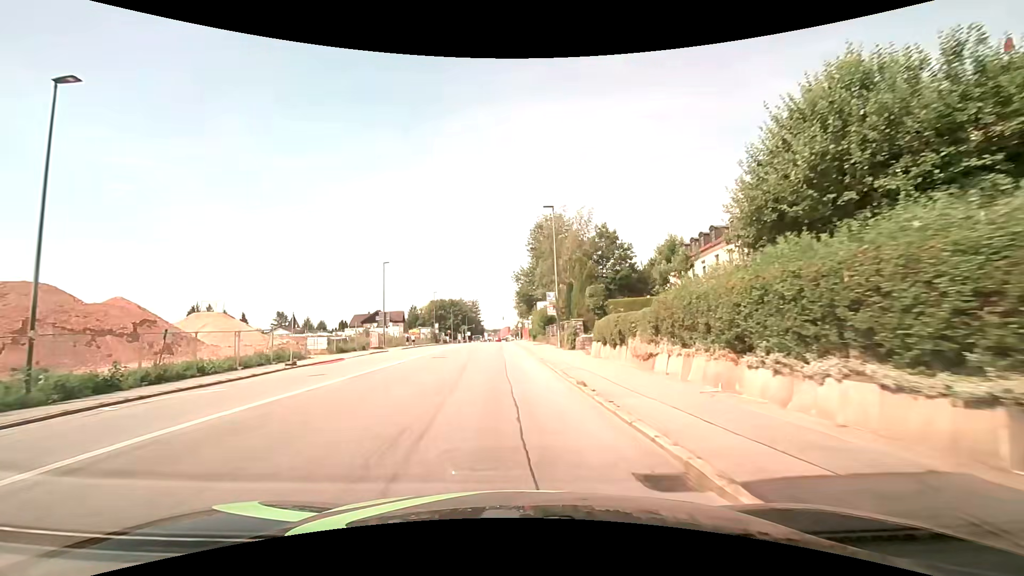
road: tertiary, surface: asphalt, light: Day
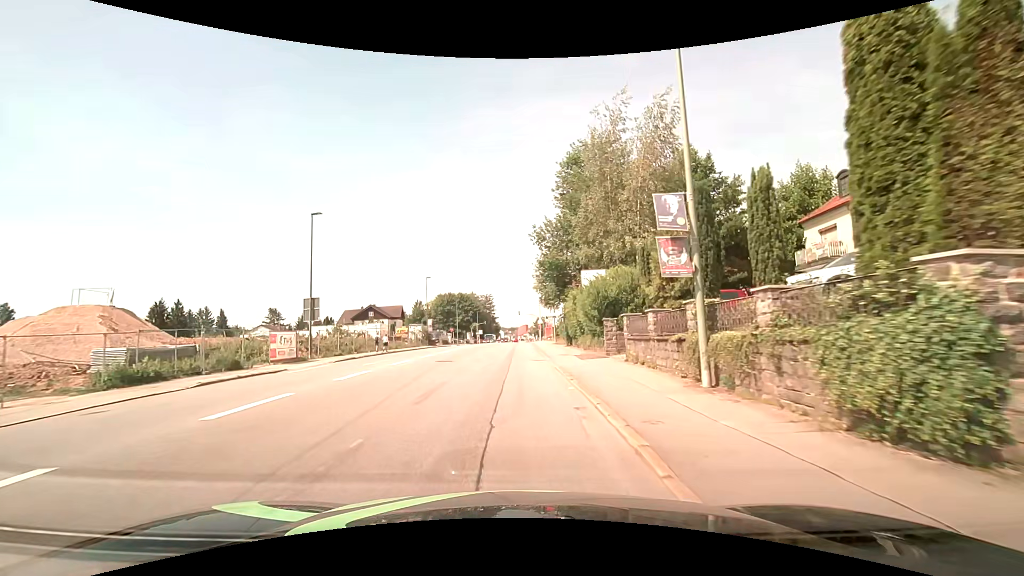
(-0.3, +25.3) m; -2°
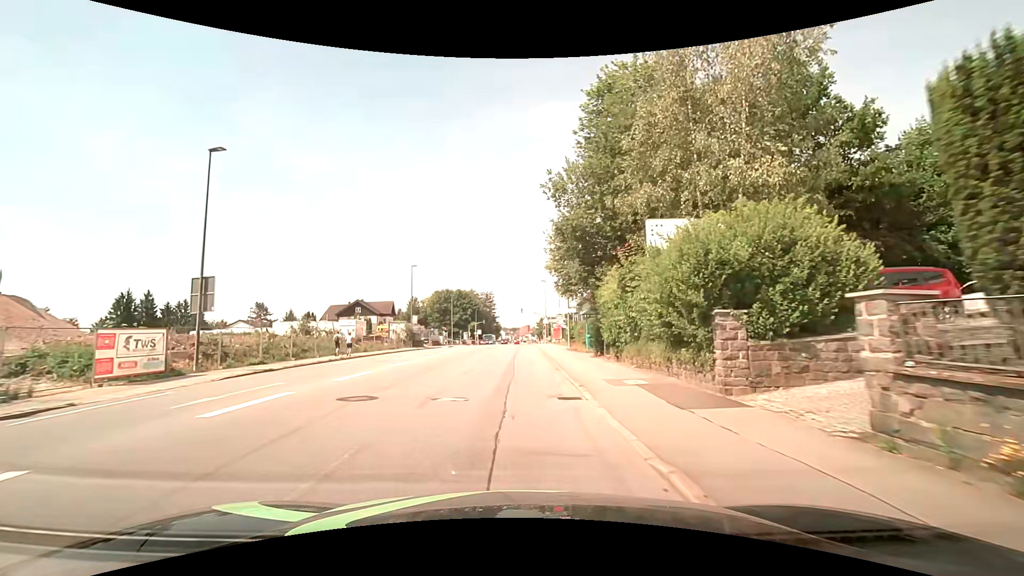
(-0.1, +12.4) m; 0°
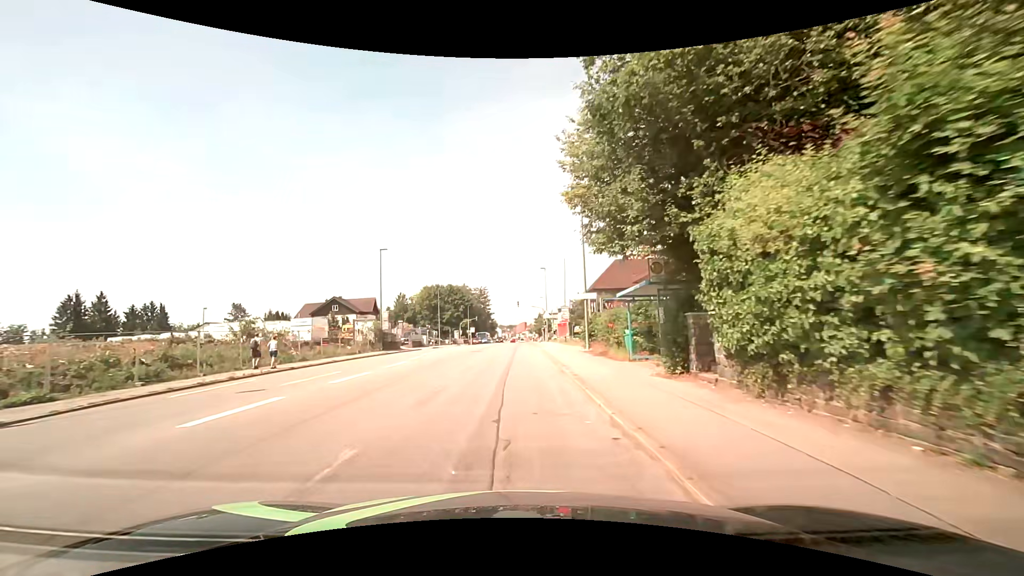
(0.0, +12.3) m; -1°
